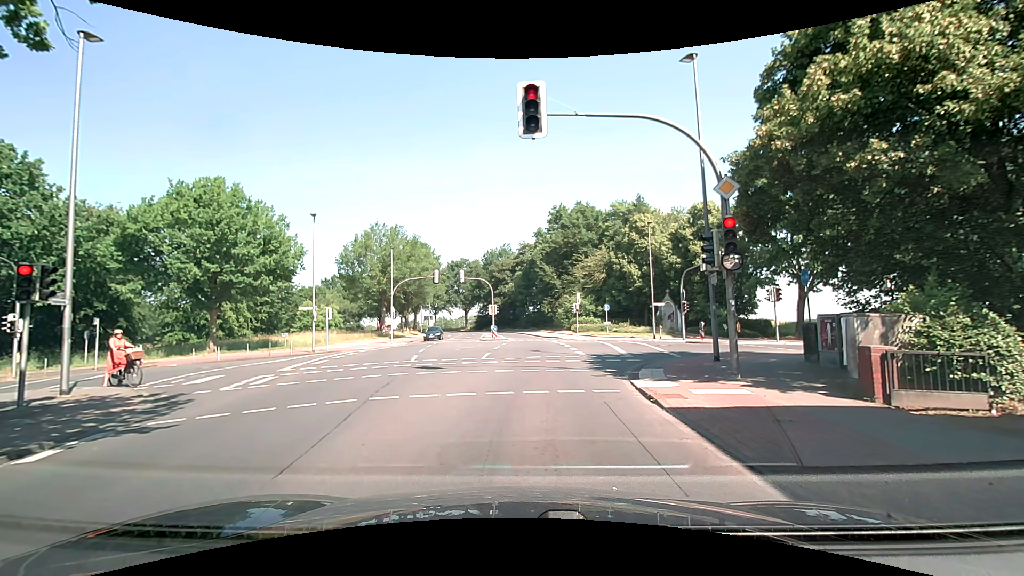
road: tertiary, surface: asphalt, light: Day
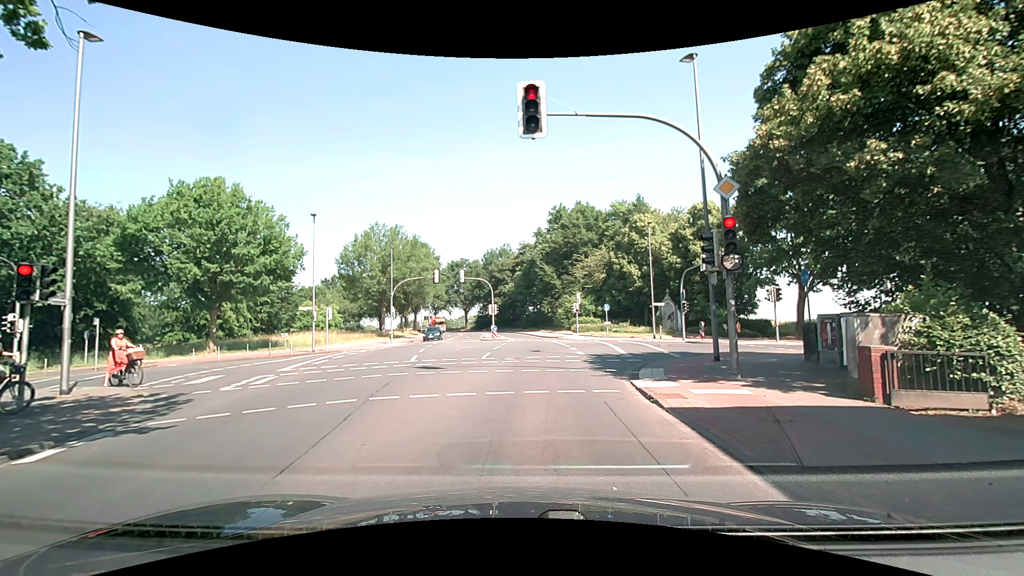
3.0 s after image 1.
(0.0, 0.0) m; 0°
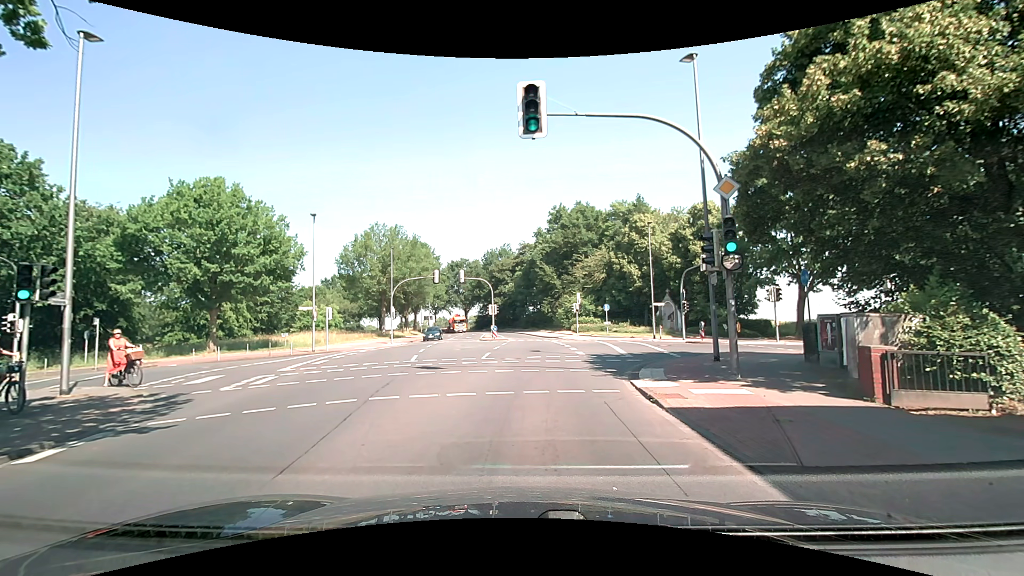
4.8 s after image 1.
(0.0, 0.0) m; 0°
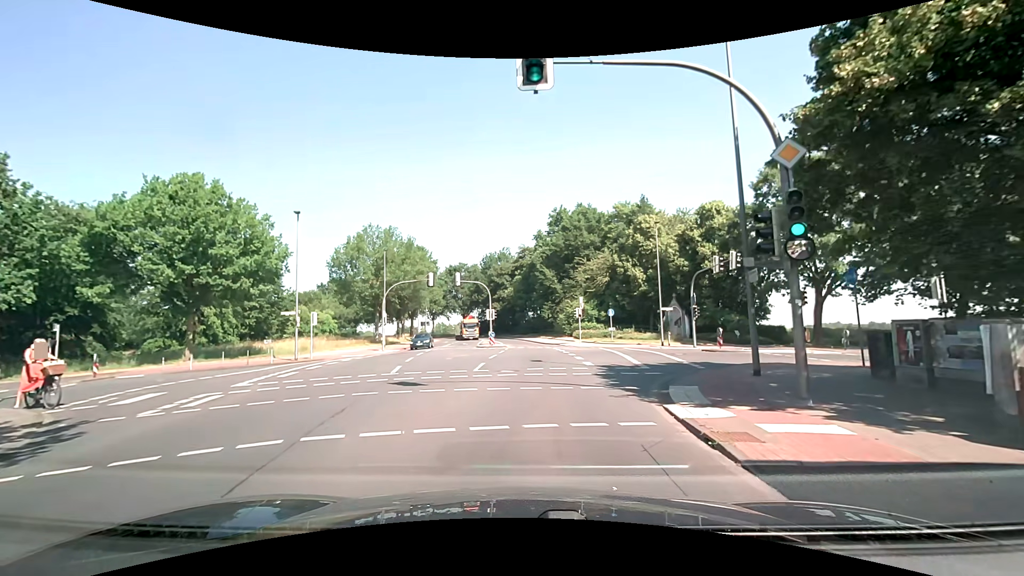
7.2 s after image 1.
(+0.1, +3.0) m; +1°
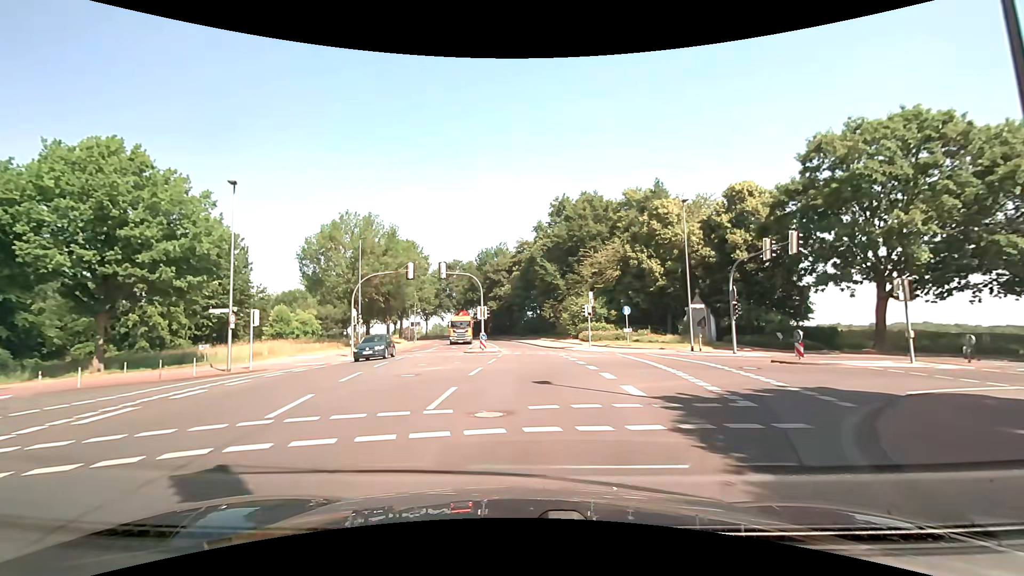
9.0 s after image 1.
(+0.1, +8.0) m; 0°
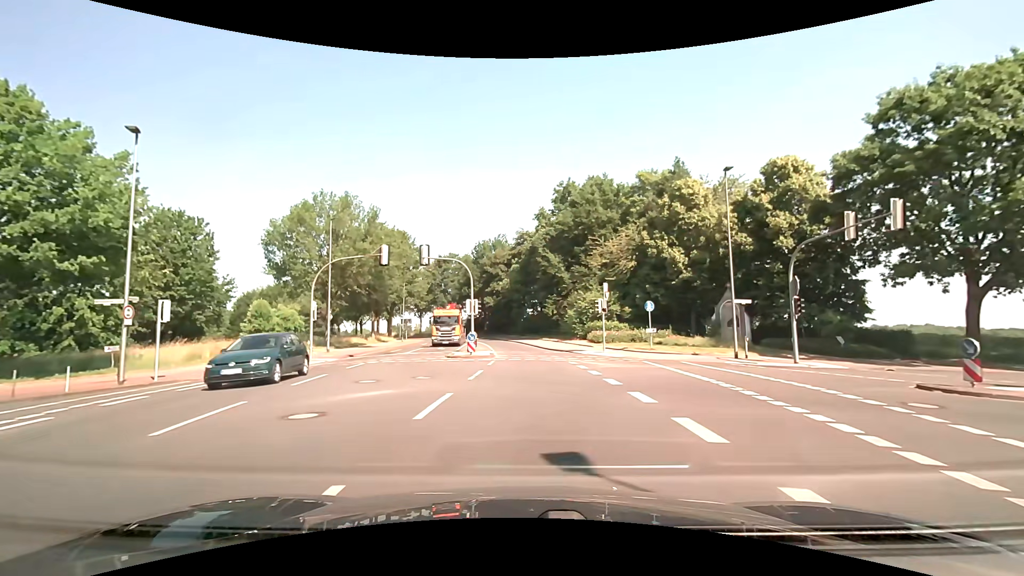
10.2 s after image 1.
(+0.2, +7.3) m; 0°
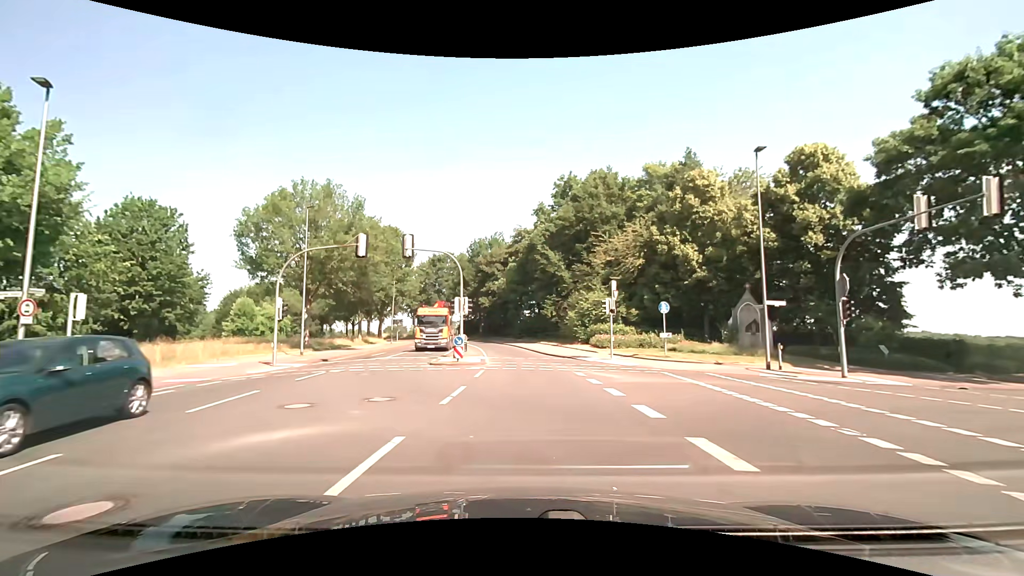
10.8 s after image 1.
(+0.1, +4.0) m; +2°
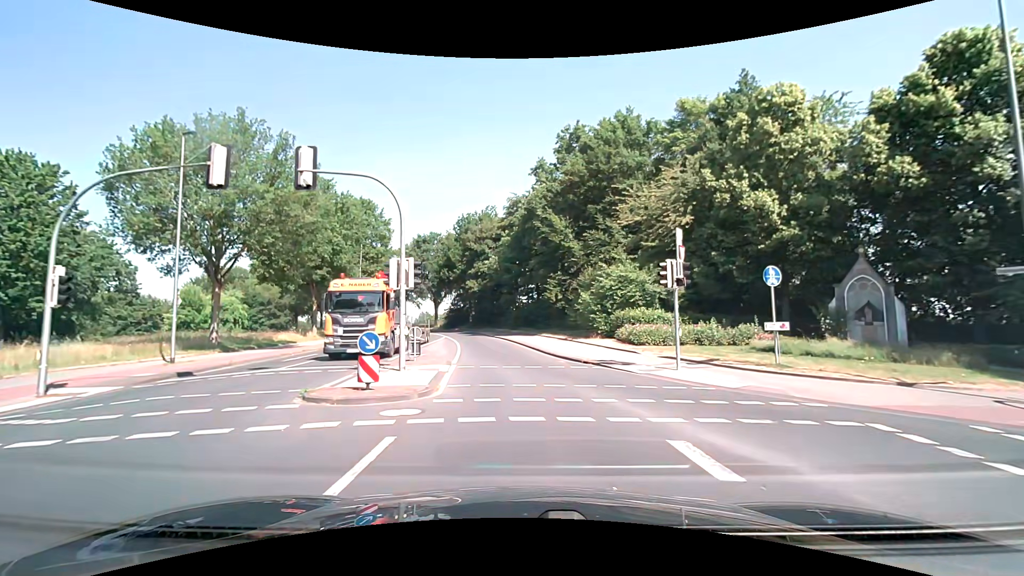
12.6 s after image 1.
(0.0, +12.4) m; 0°
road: secondary
(0, +10) (-1, +20) (-2, +30) (-4, +40) (-6, +50) (-8, +59) (-12, +69) (-15, +78) (-19, +87) (-24, +96) m
